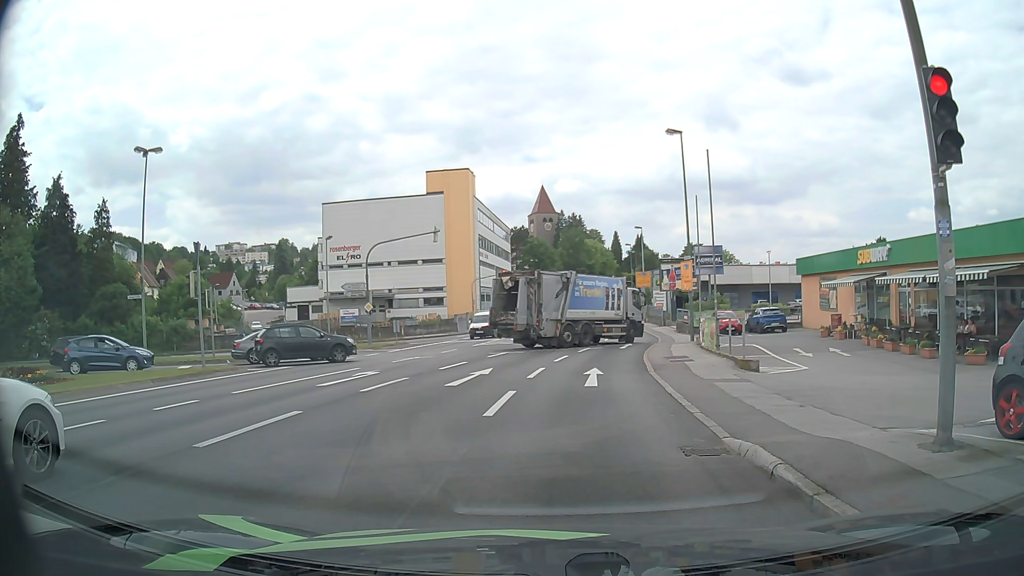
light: Day
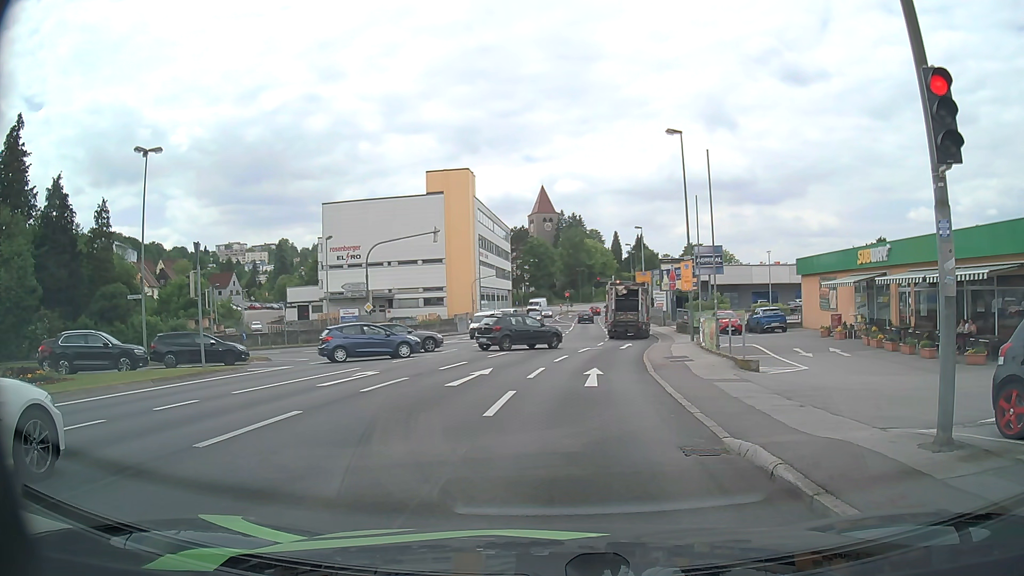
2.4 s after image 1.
(0.0, 0.0) m; 0°
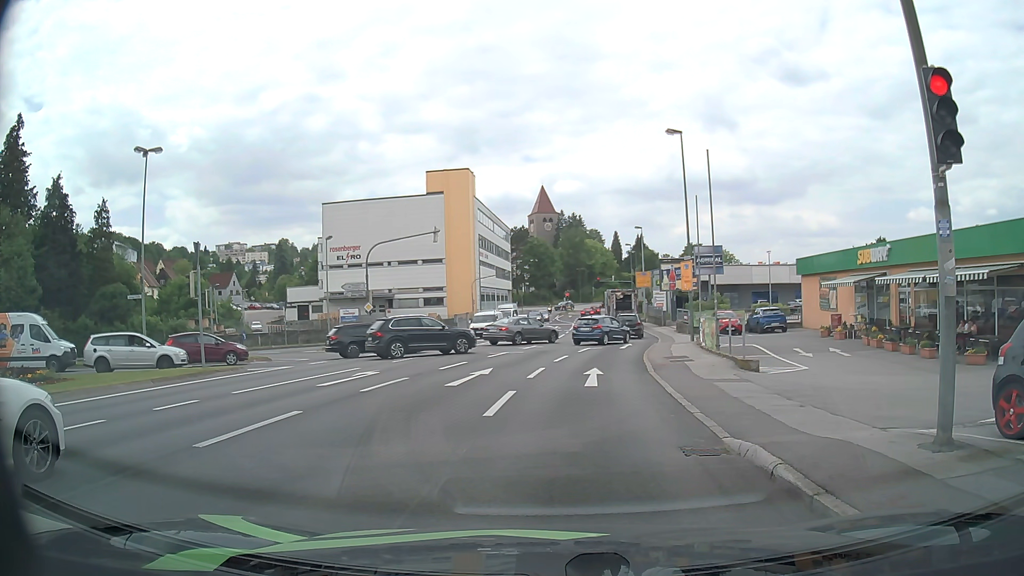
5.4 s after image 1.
(0.0, 0.0) m; 0°
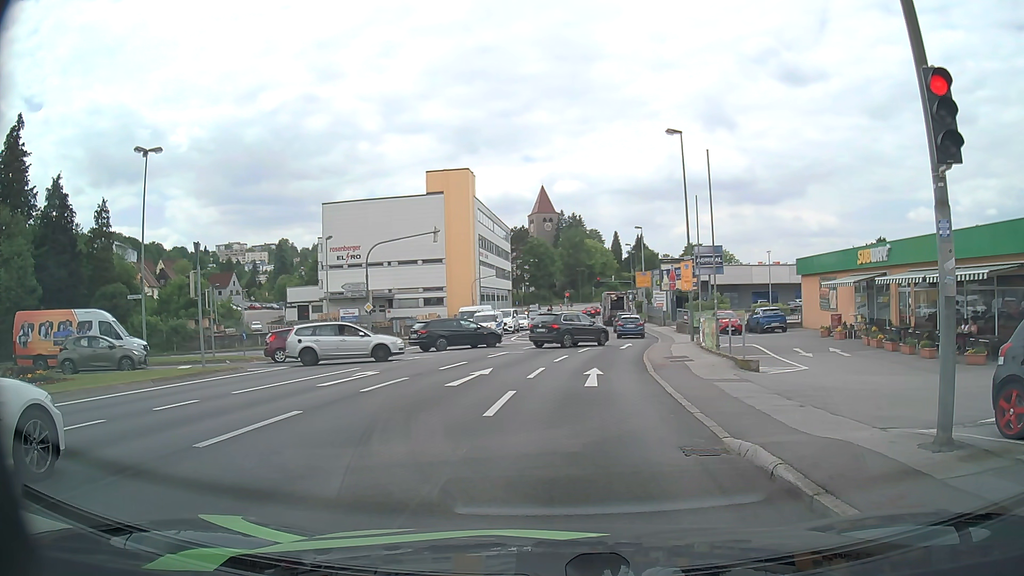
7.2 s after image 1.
(0.0, 0.0) m; 0°
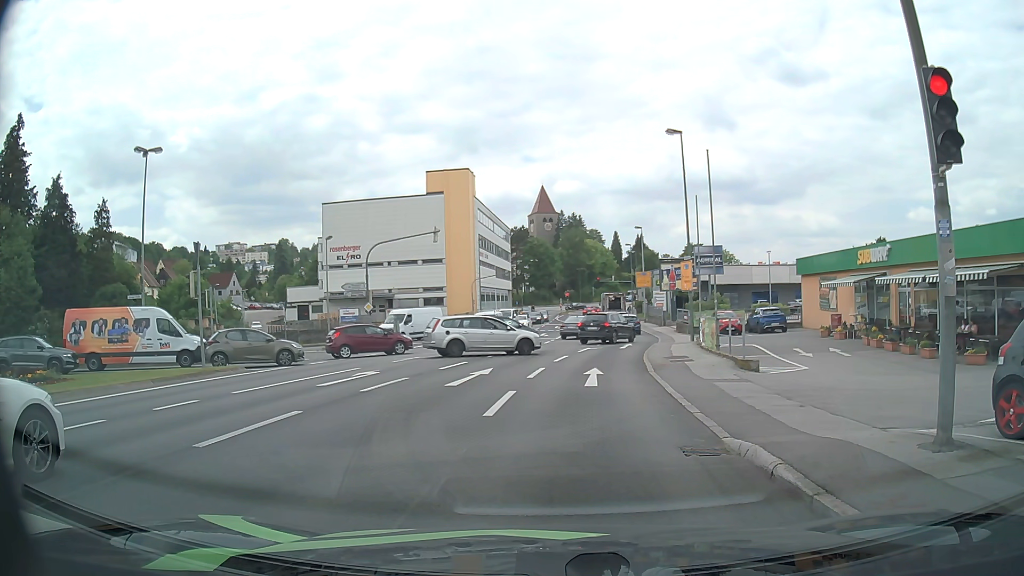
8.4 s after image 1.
(0.0, 0.0) m; 0°
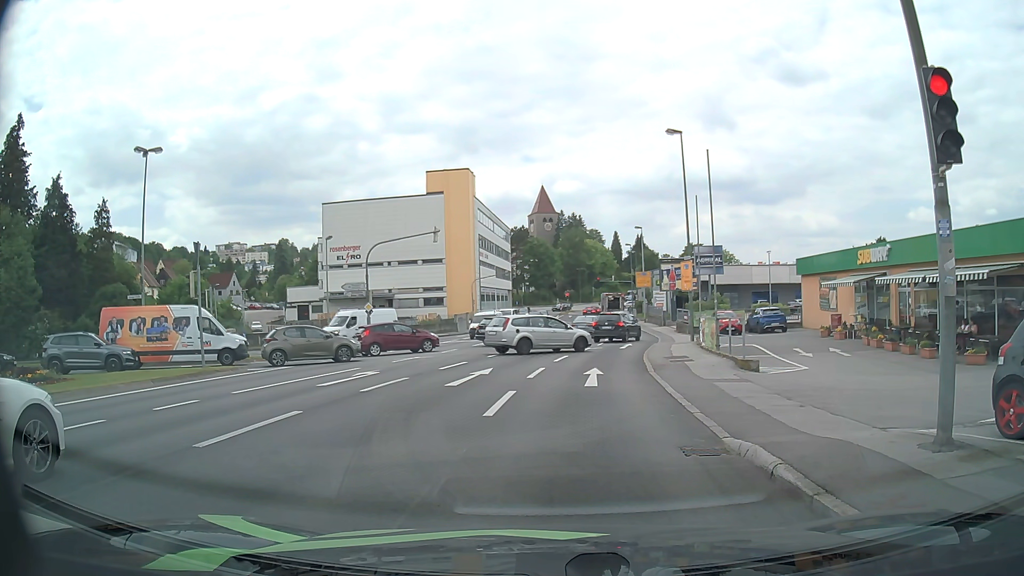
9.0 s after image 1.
(0.0, 0.0) m; 0°
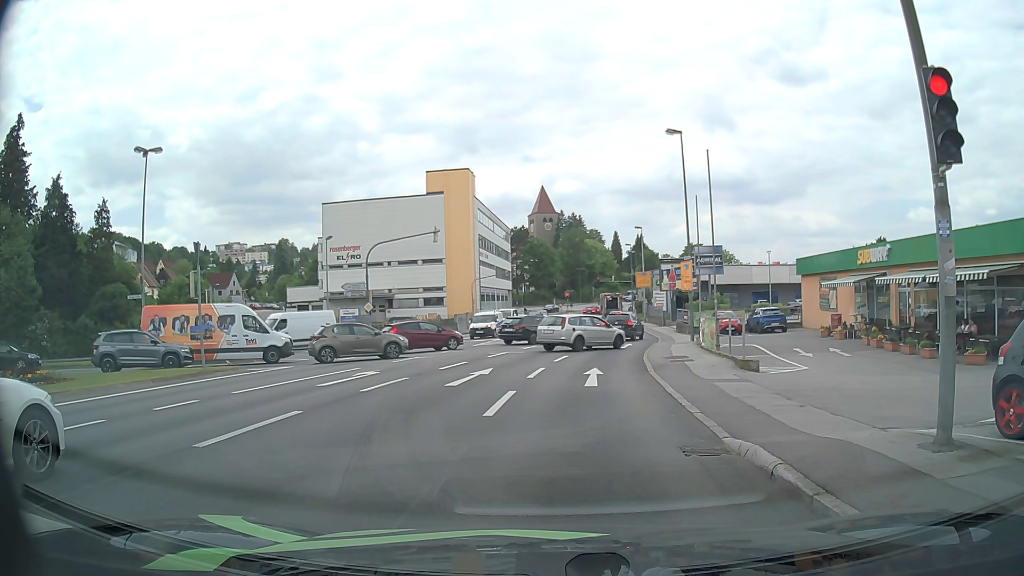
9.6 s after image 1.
(0.0, 0.0) m; 0°
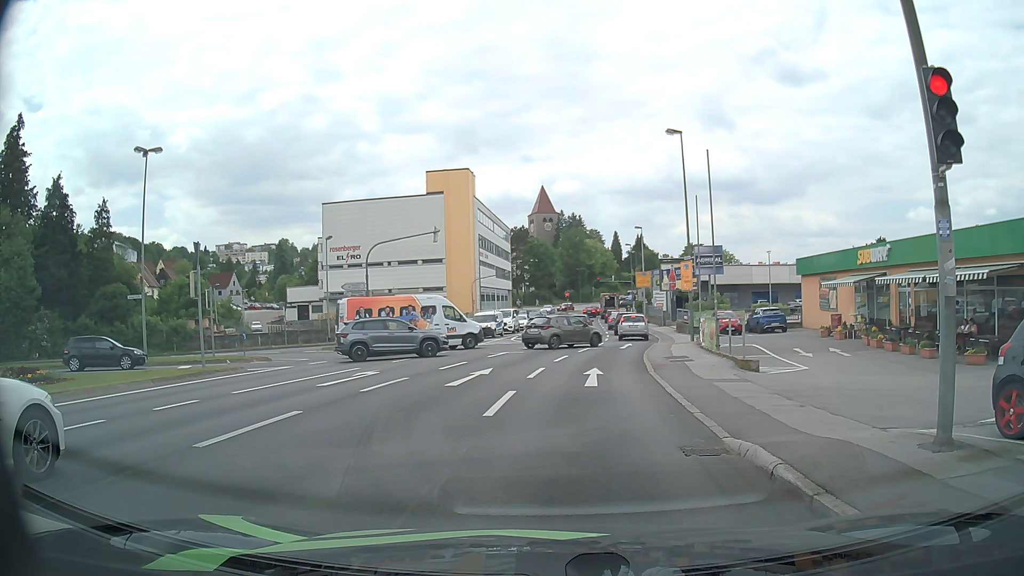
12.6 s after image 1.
(0.0, 0.0) m; 0°
(+1, +10) (+2, +20) (+4, +30) (+6, +40) (+8, +49) (+9, +59) (+10, +69) (+11, +79) (+12, +89) (+13, +99) m
